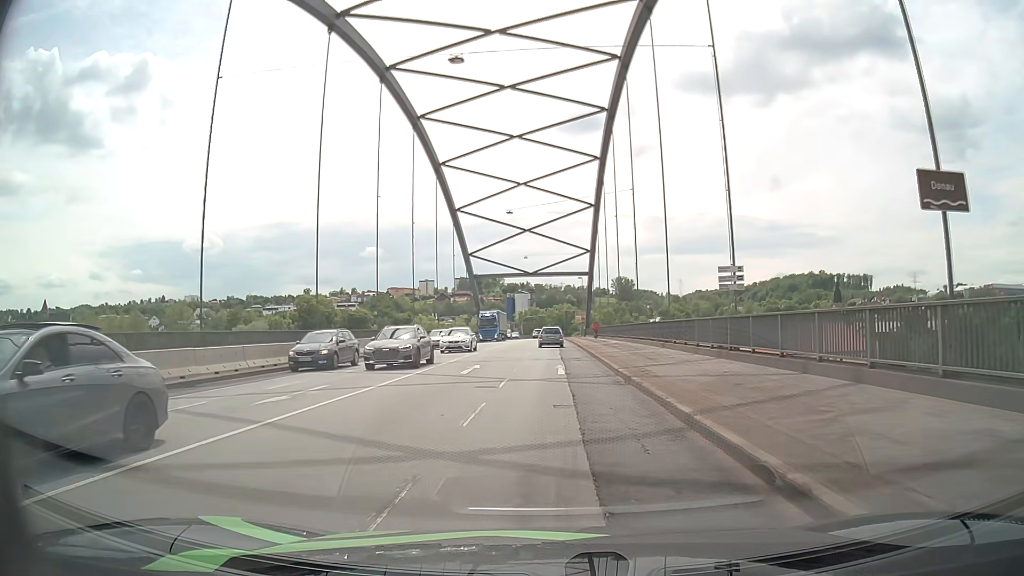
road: primary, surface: asphalt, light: Day
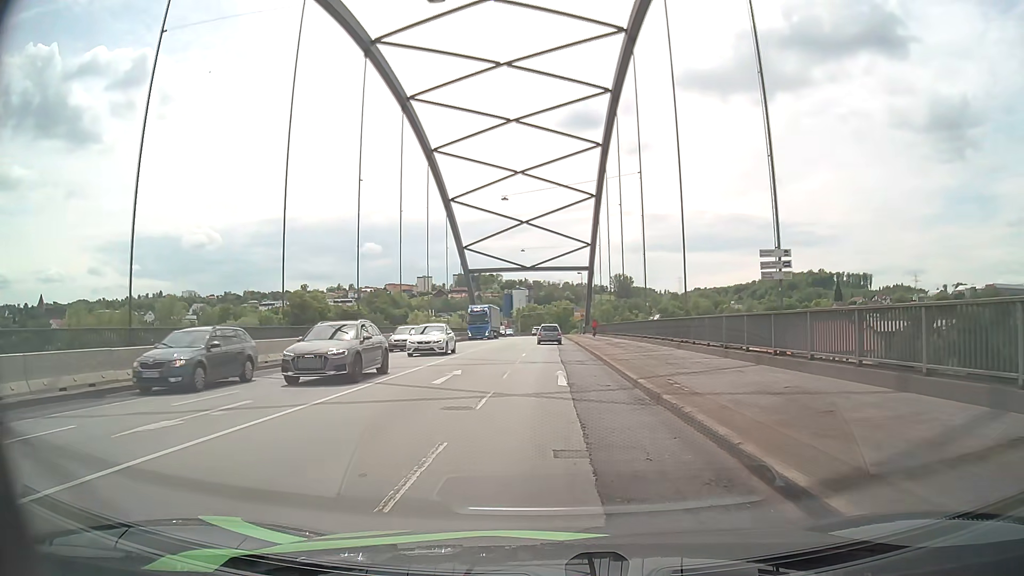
(+0.1, +4.4) m; +1°
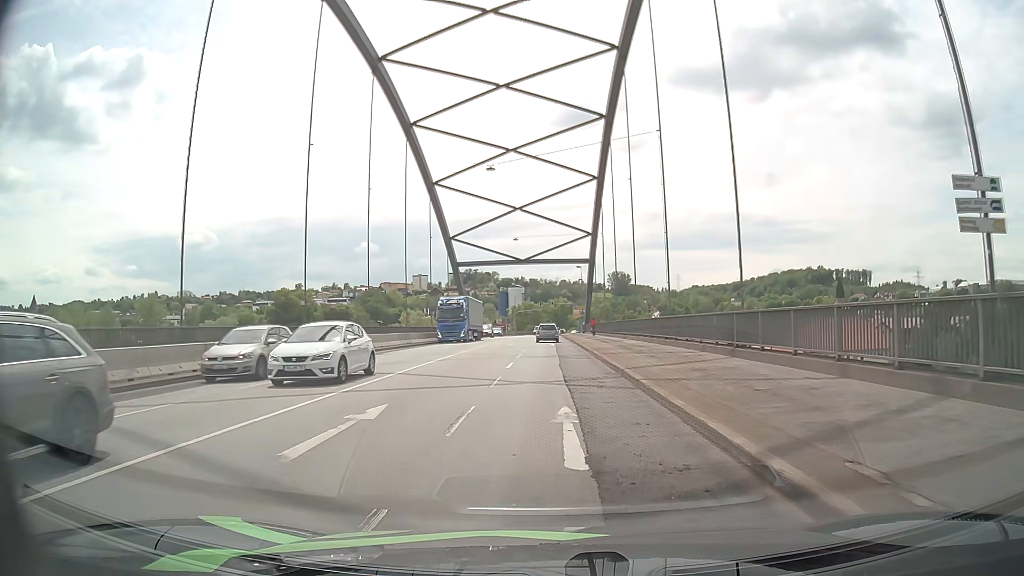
(0.0, +8.8) m; 0°
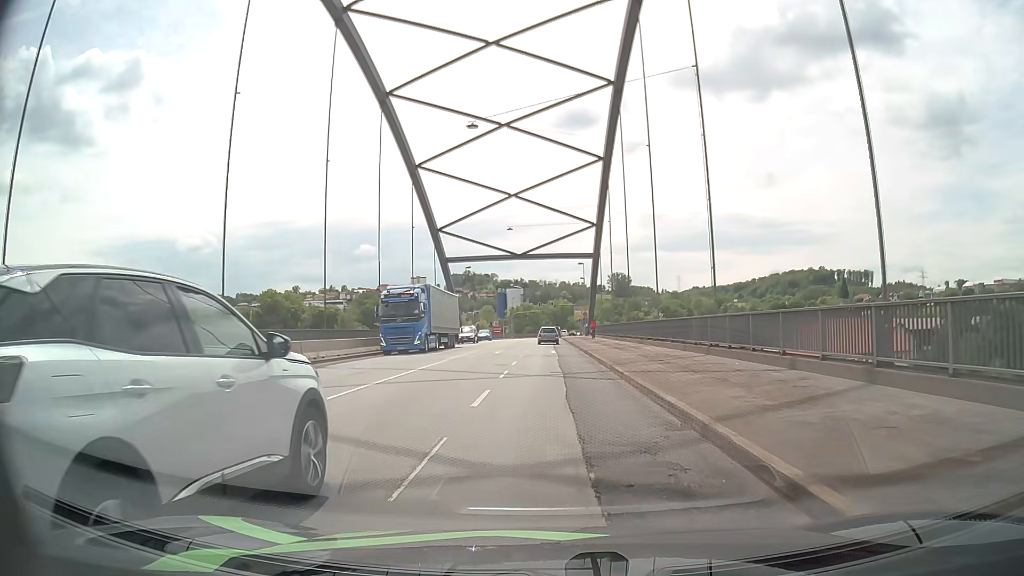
(0.0, +8.9) m; 0°
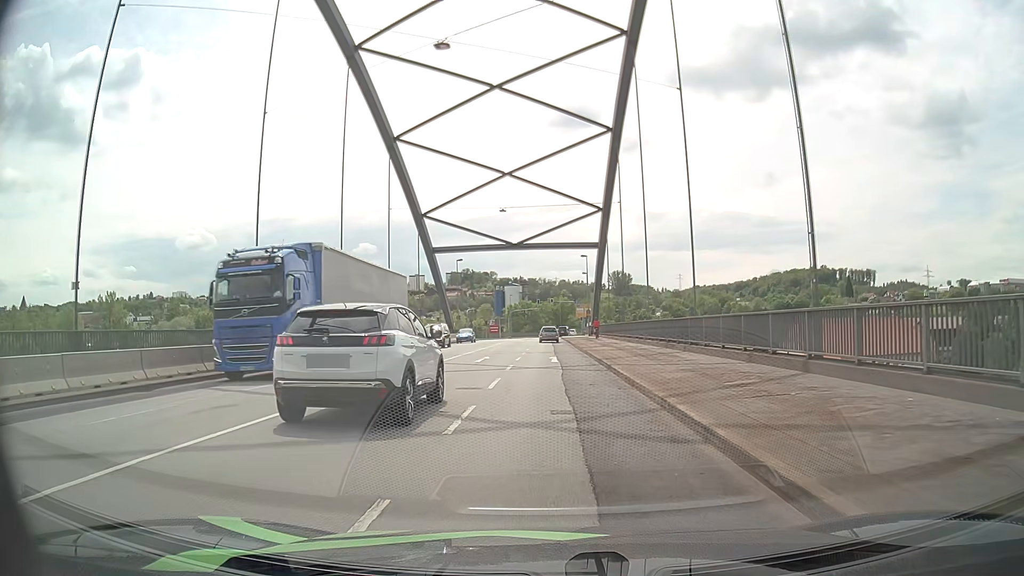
(+0.1, +8.9) m; 0°
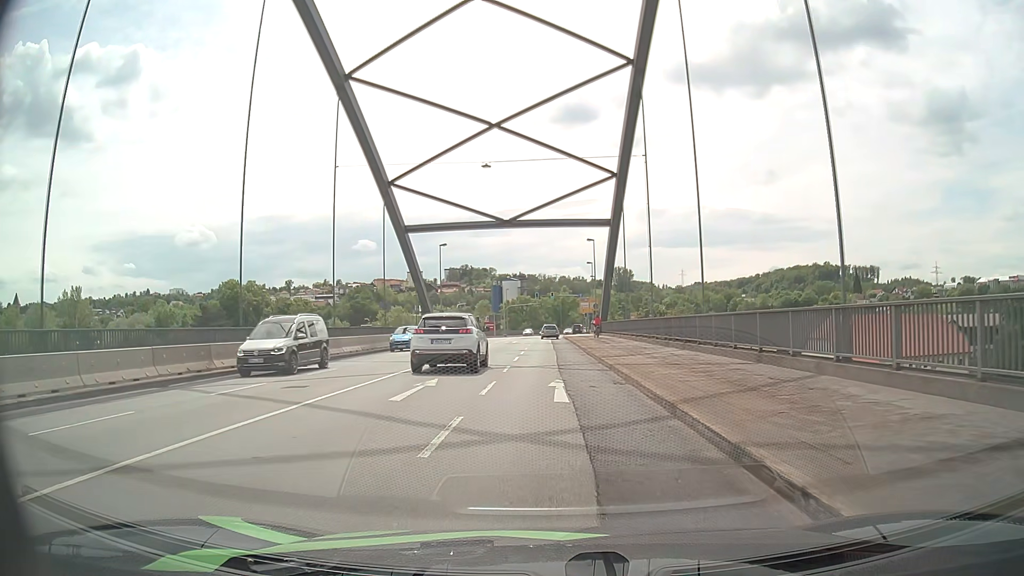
(0.0, +13.5) m; +1°
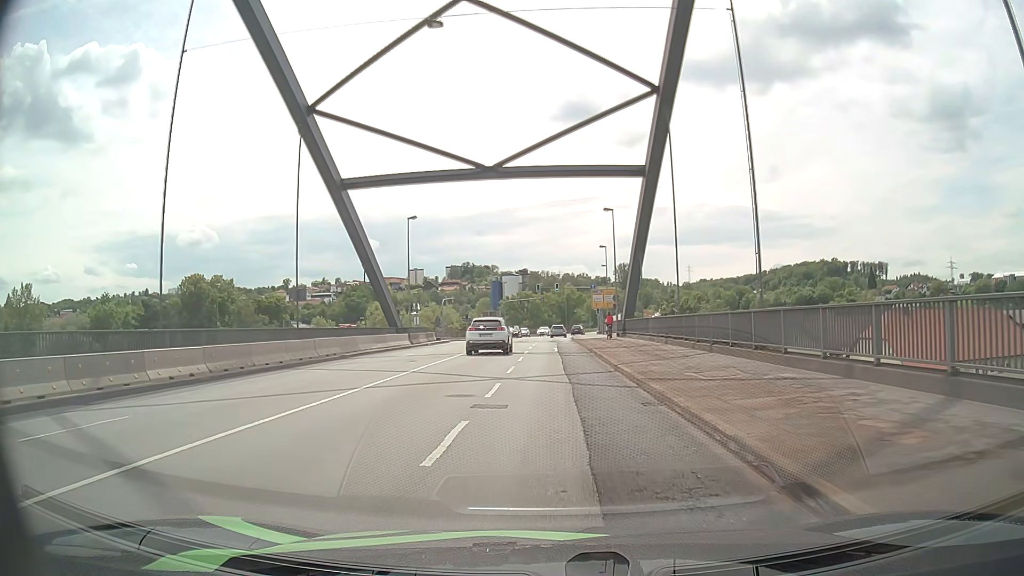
(-0.2, +18.4) m; 0°
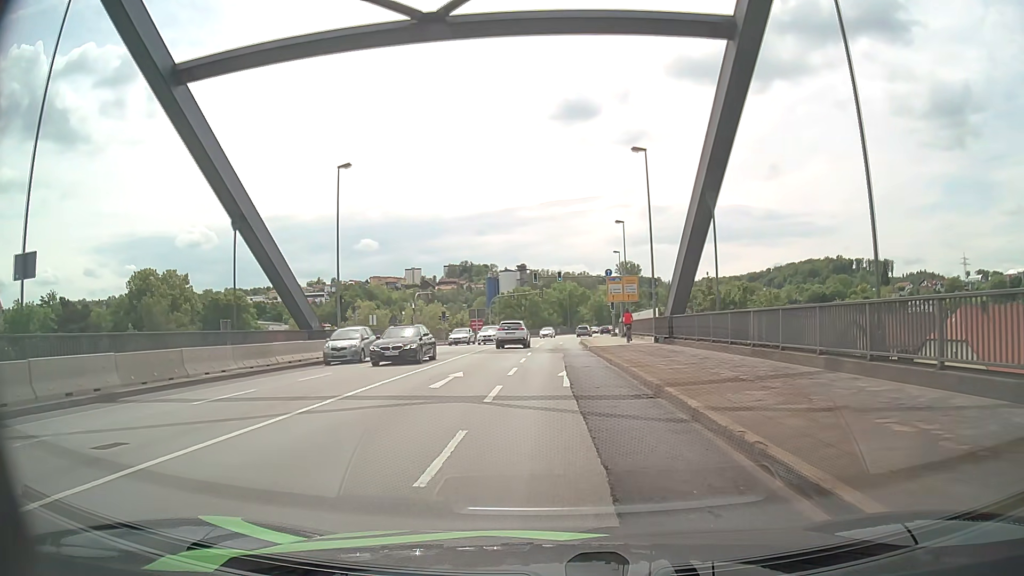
(-0.2, +18.9) m; 0°
